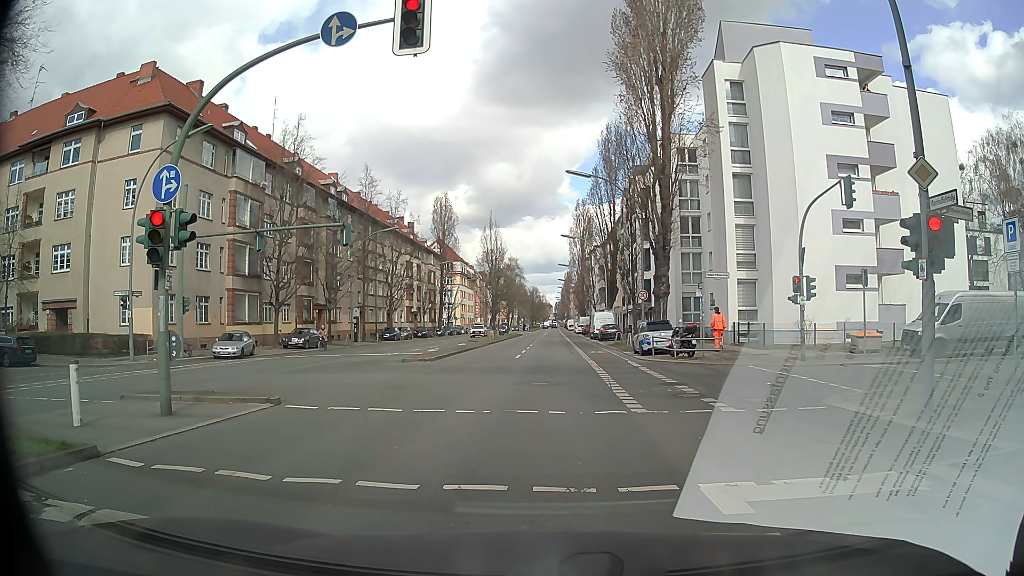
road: secondary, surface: asphalt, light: Day
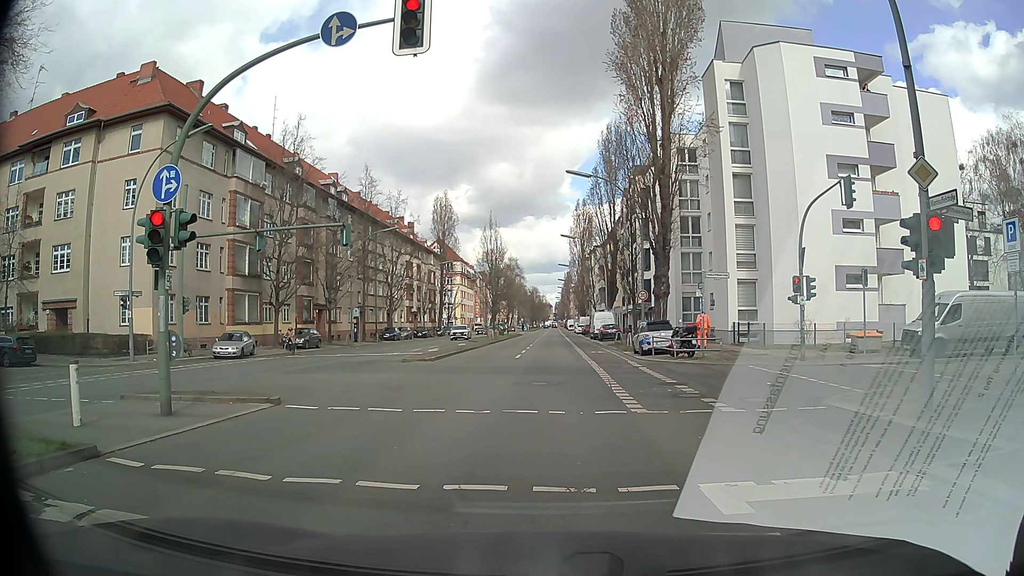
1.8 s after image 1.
(0.0, 0.0) m; 0°
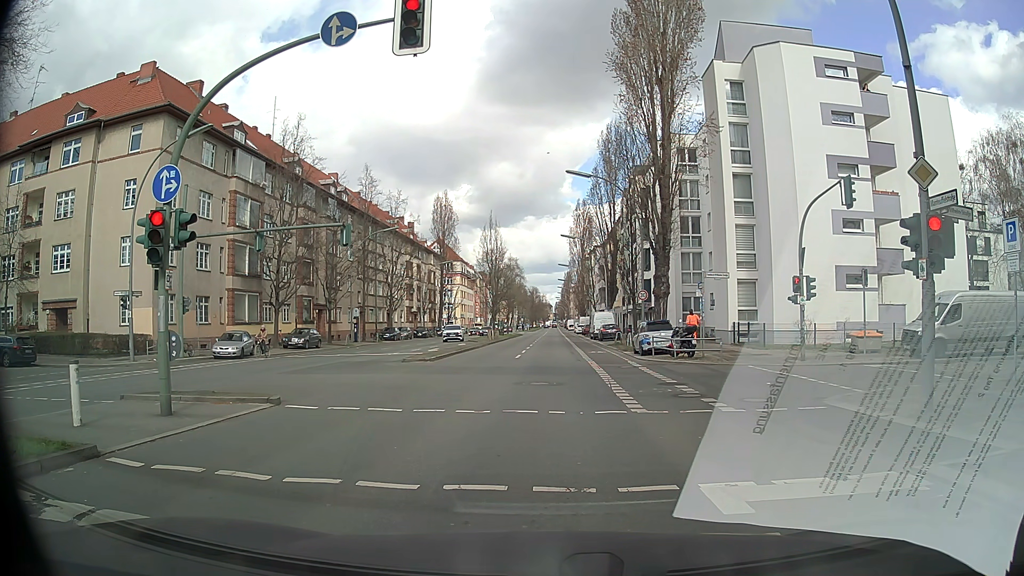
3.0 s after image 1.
(0.0, 0.0) m; 0°
(+1, +10) (+1, +20) (+2, +30) (+3, +40) (+3, +50) (+4, +60) (+5, +70) (+5, +80) (+6, +90) (+7, +100) m
